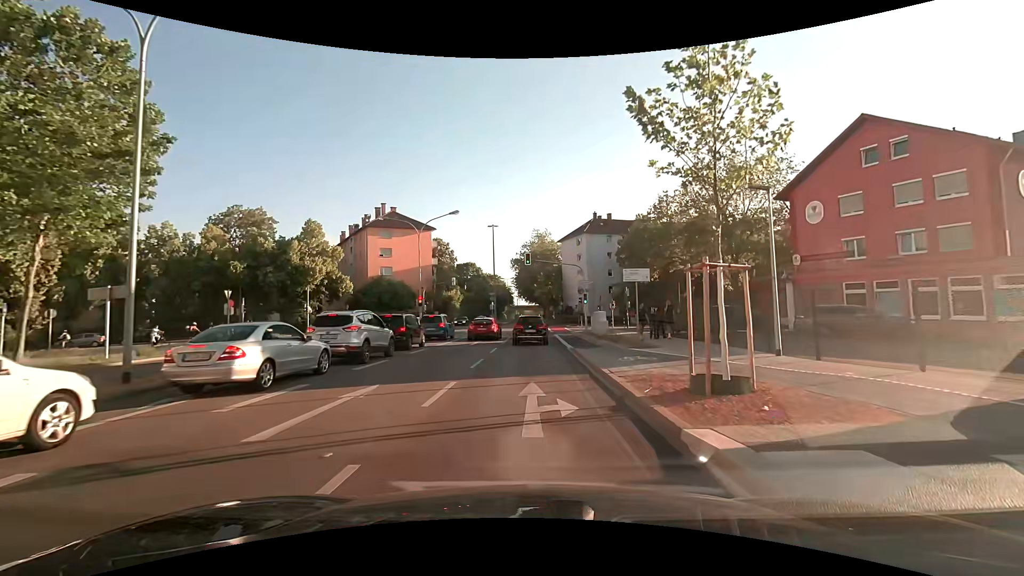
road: secondary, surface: asphalt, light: Day
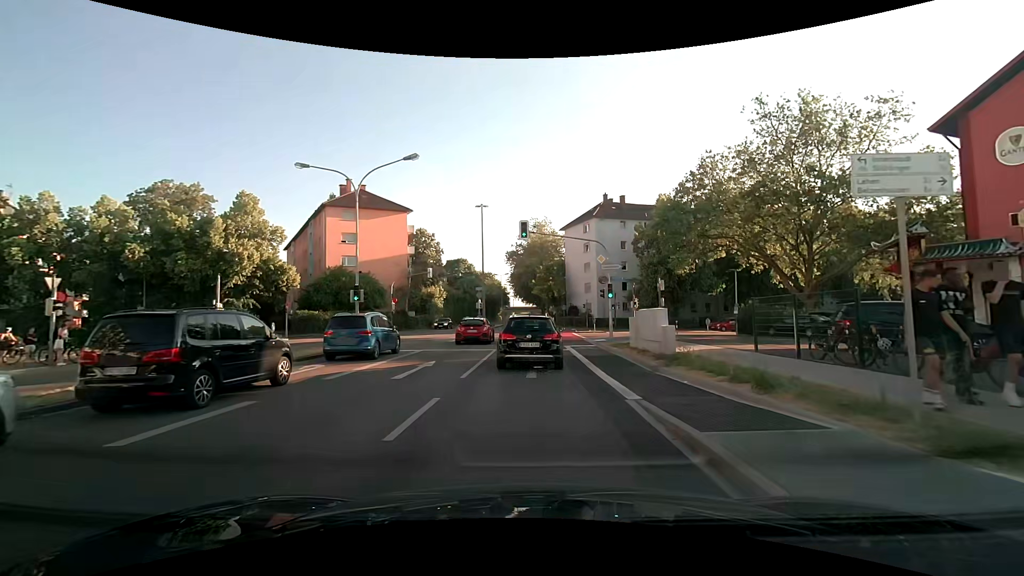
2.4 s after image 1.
(0.0, +13.8) m; 0°
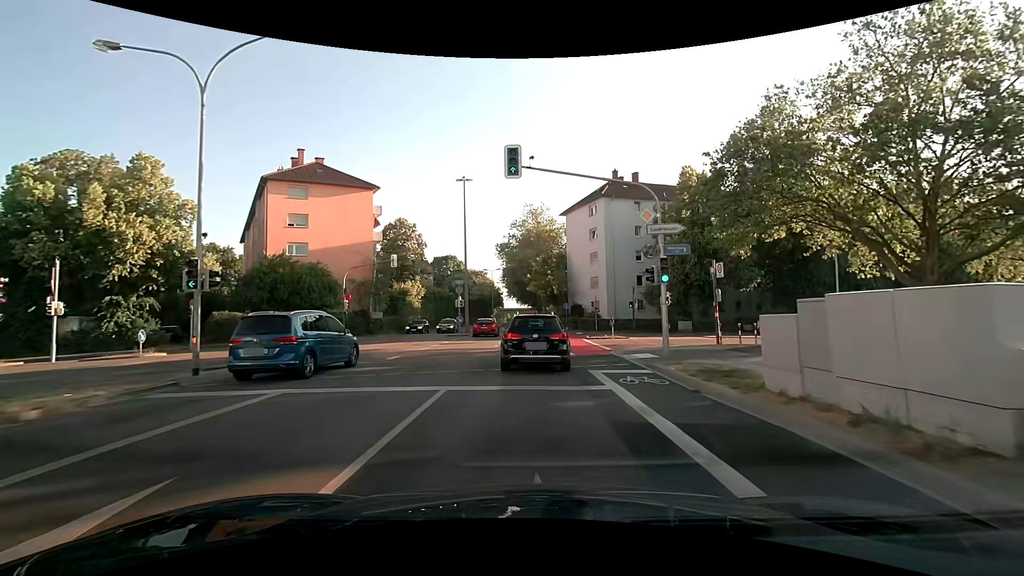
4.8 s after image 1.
(+0.2, +12.2) m; +1°
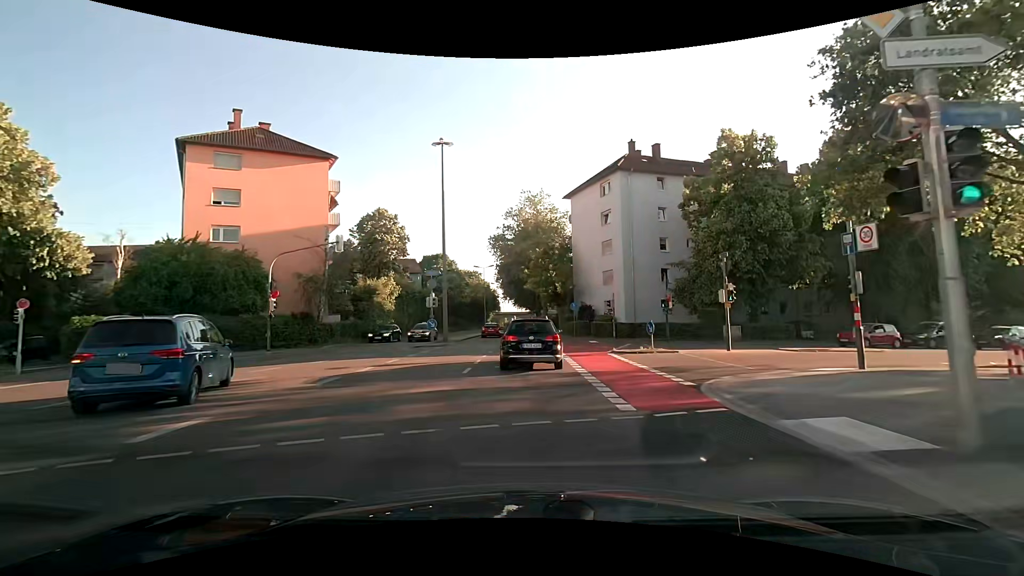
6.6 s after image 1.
(0.0, +11.2) m; 0°
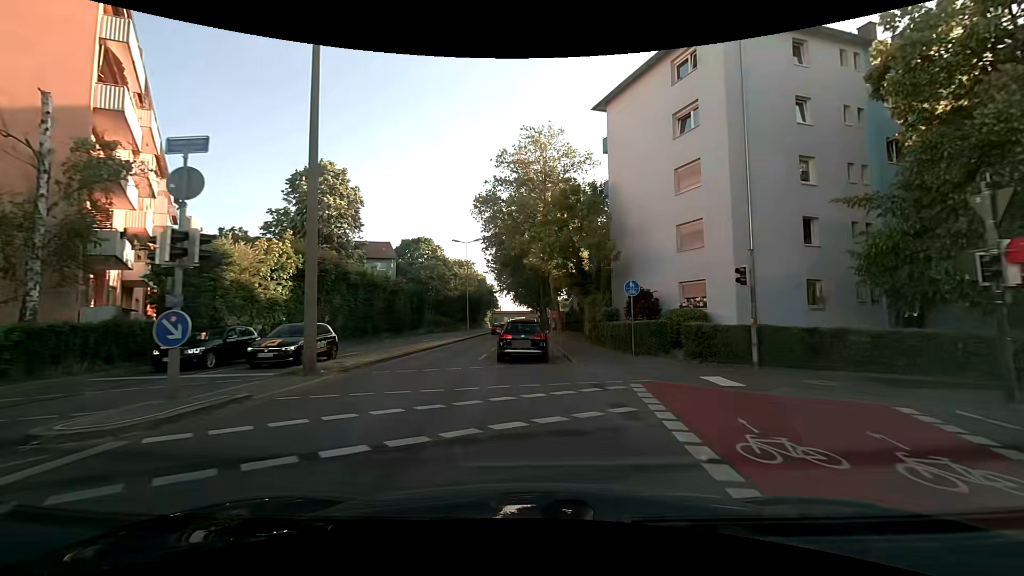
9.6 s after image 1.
(-0.1, +22.8) m; -1°
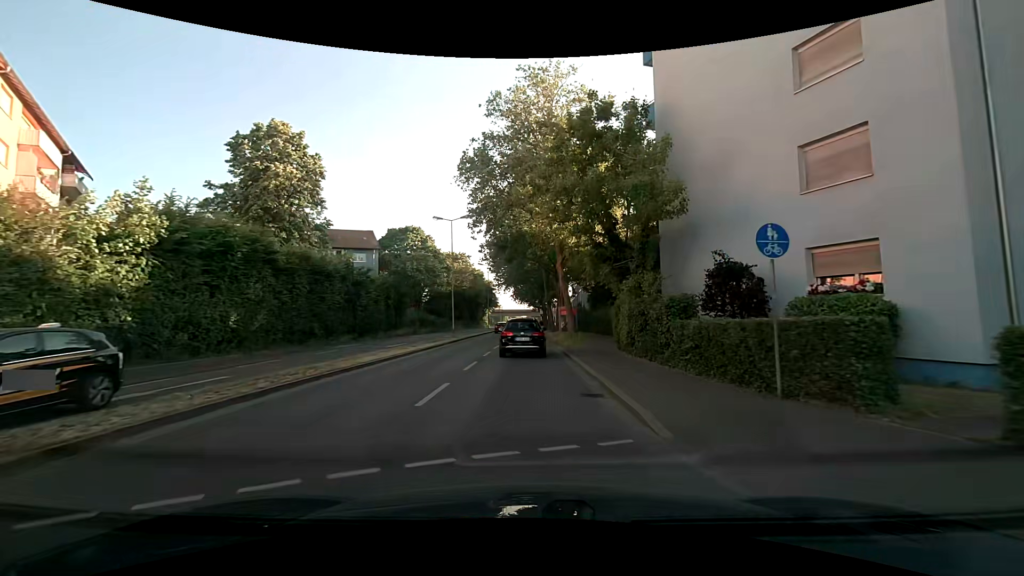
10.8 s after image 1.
(0.0, +10.9) m; 0°
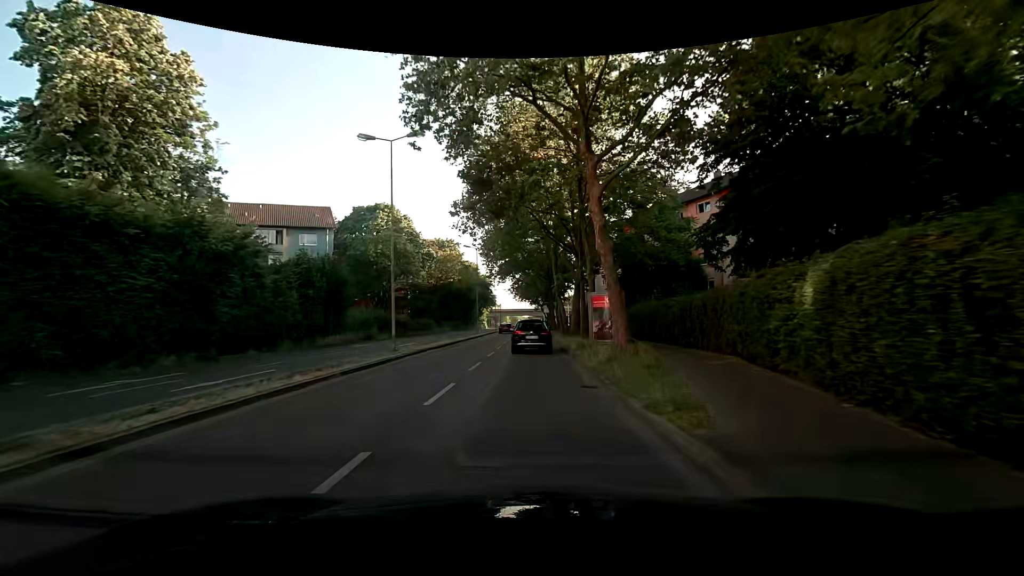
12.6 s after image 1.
(-0.2, +17.9) m; 0°
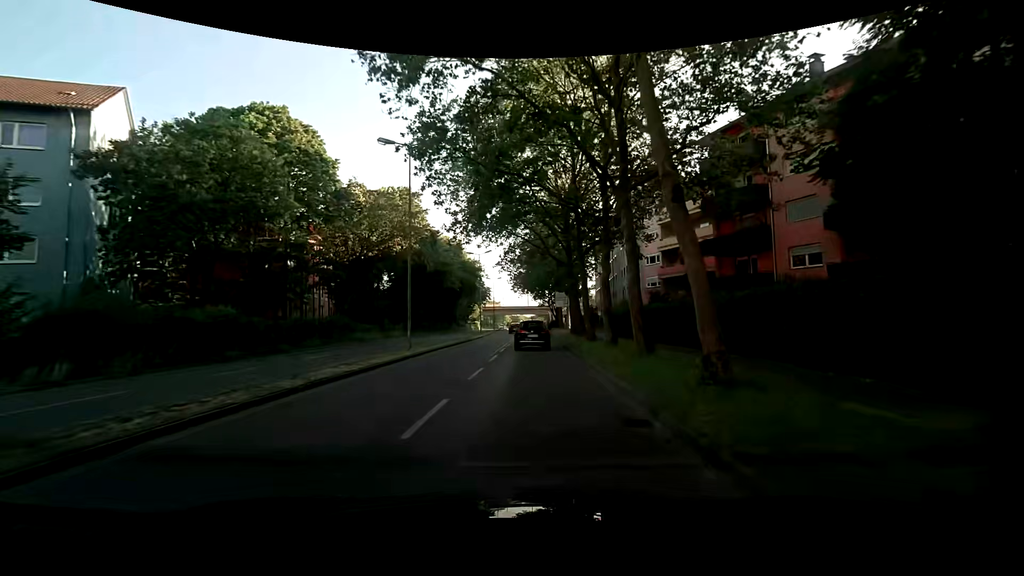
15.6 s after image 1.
(-0.1, +32.6) m; -1°
(0, +10) (0, +20) (0, +30) (+1, +40) (+1, +50) (+2, +60) (+2, +70) (+2, +80) (+3, +90) (+3, +100) m
